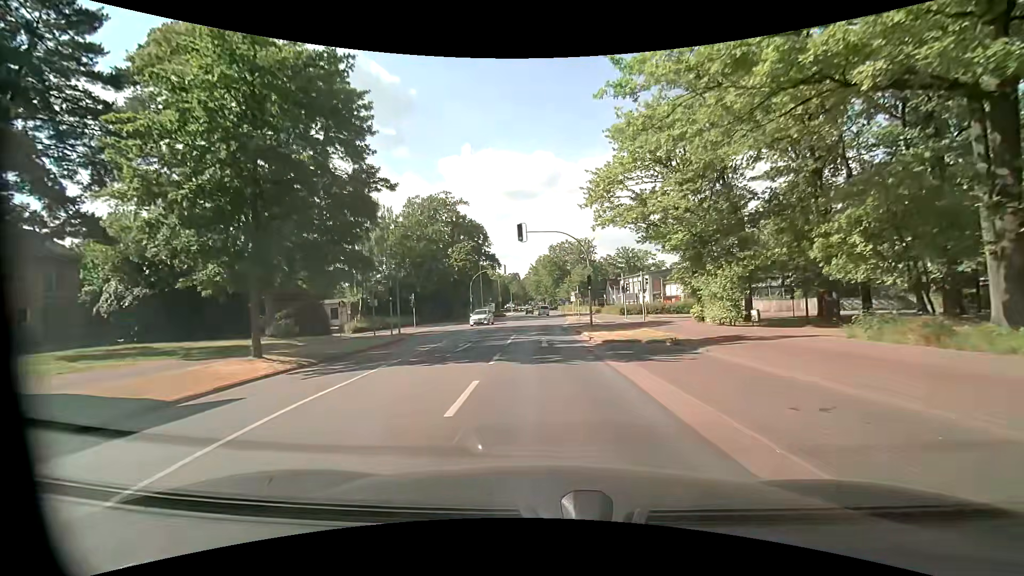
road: tertiary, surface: asphalt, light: Day
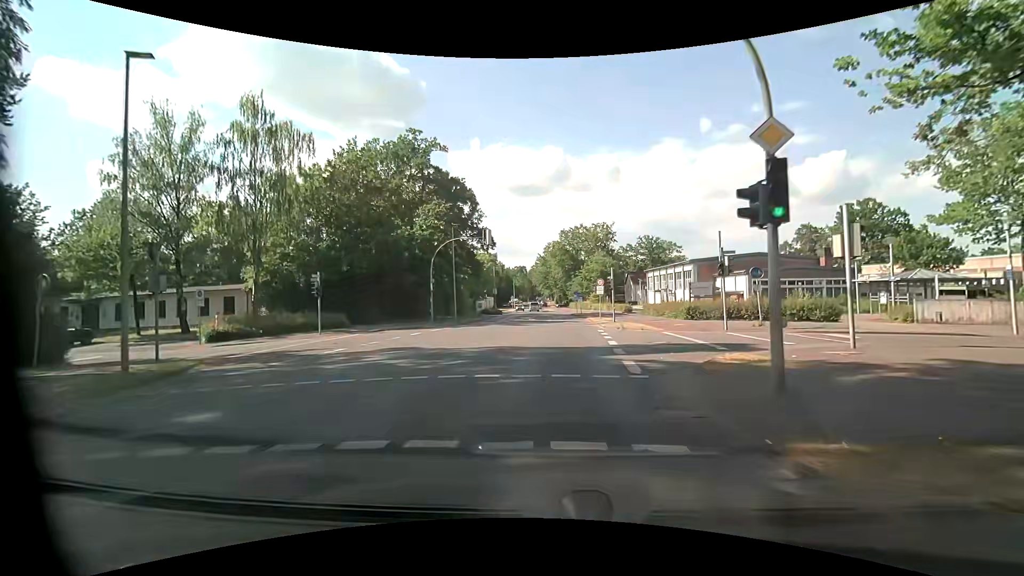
(-0.4, +24.6) m; -1°
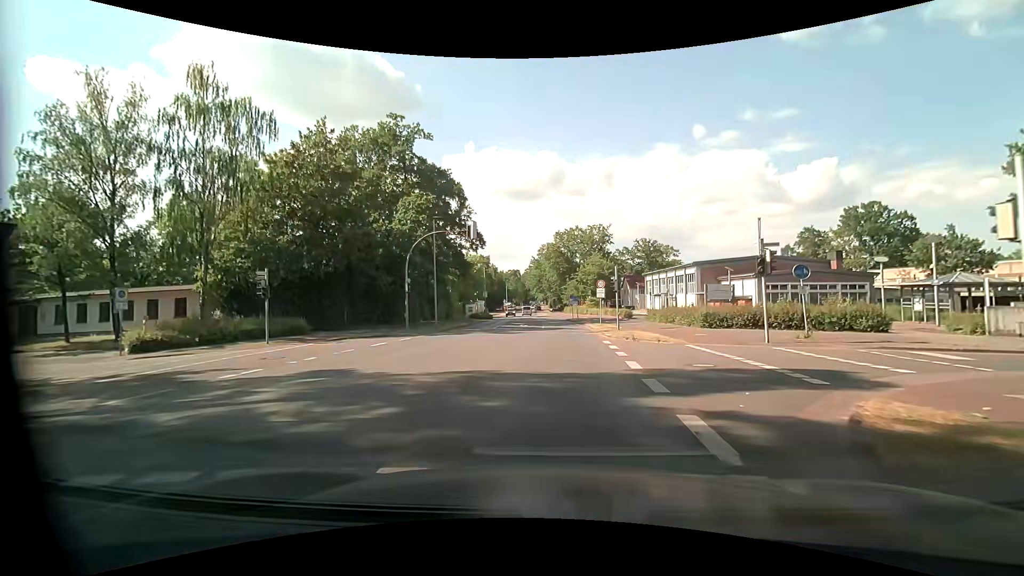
(0.0, +5.0) m; +1°
(0, +10) (0, +20) (+1, +30) (+1, +40) (+1, +50) (+1, +60) (0, +70) (-1, +80) (-3, +90) (-4, +100) m
